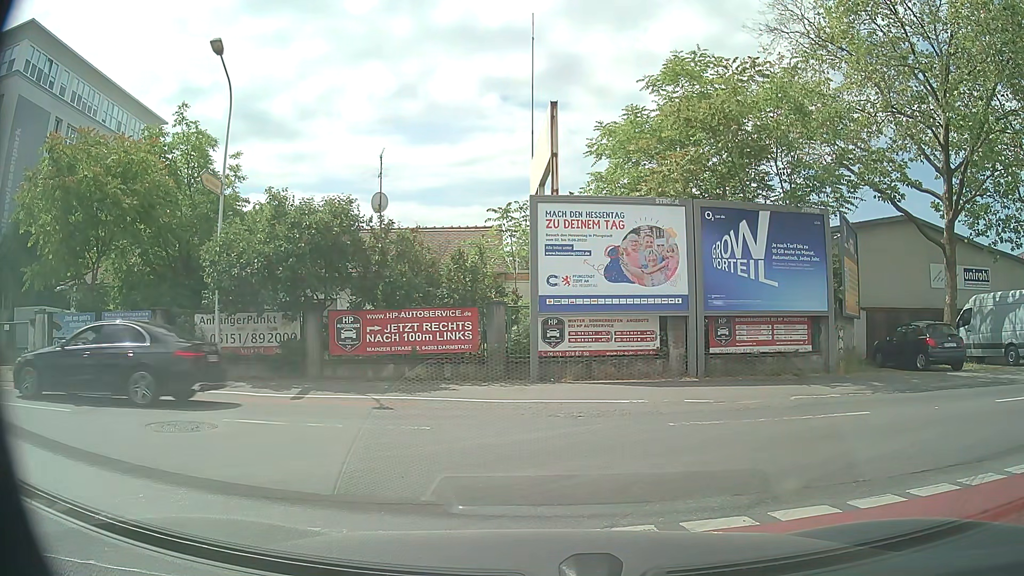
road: tertiary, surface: asphalt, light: Day
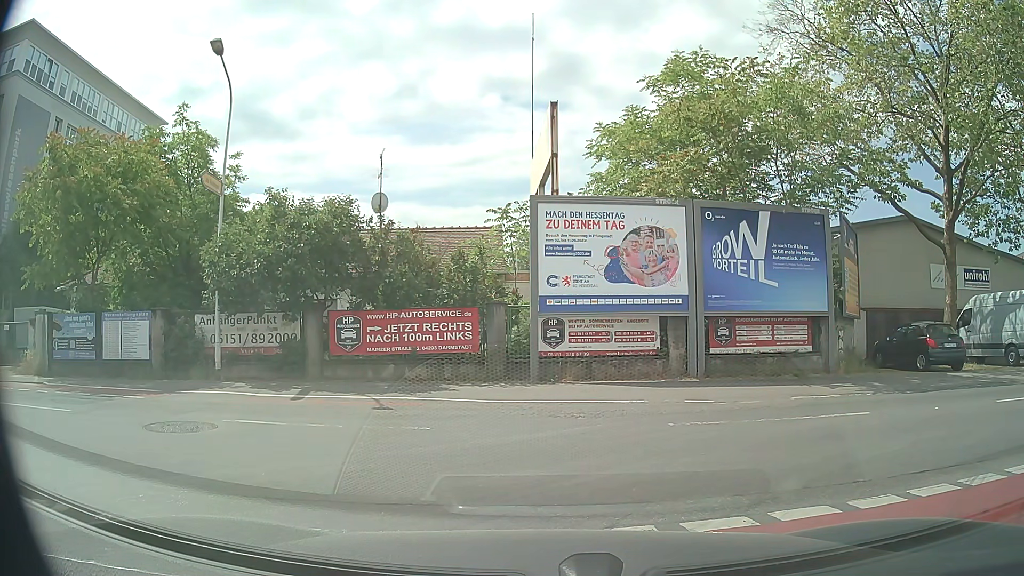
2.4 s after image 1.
(0.0, 0.0) m; 0°
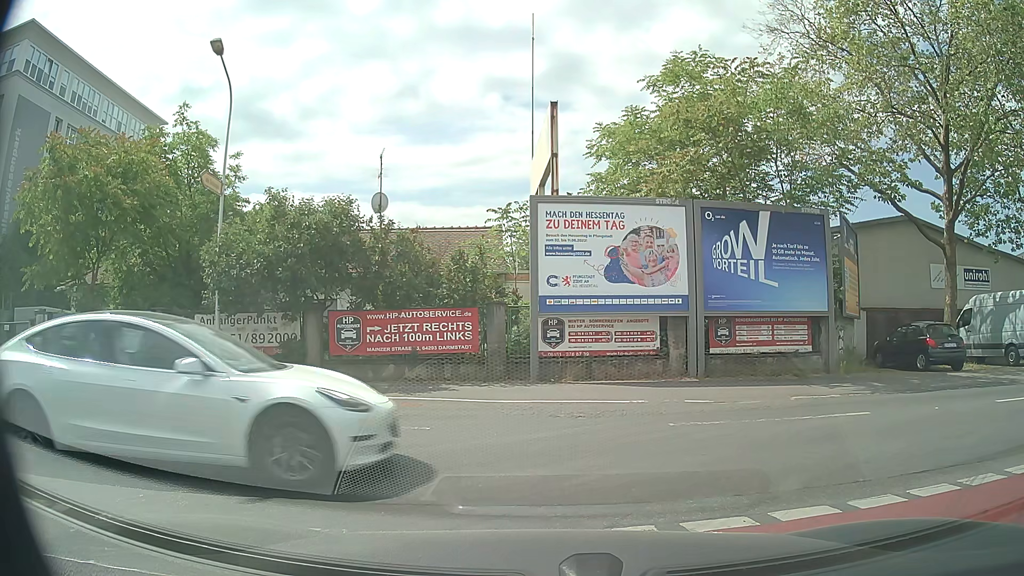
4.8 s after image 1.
(0.0, 0.0) m; 0°
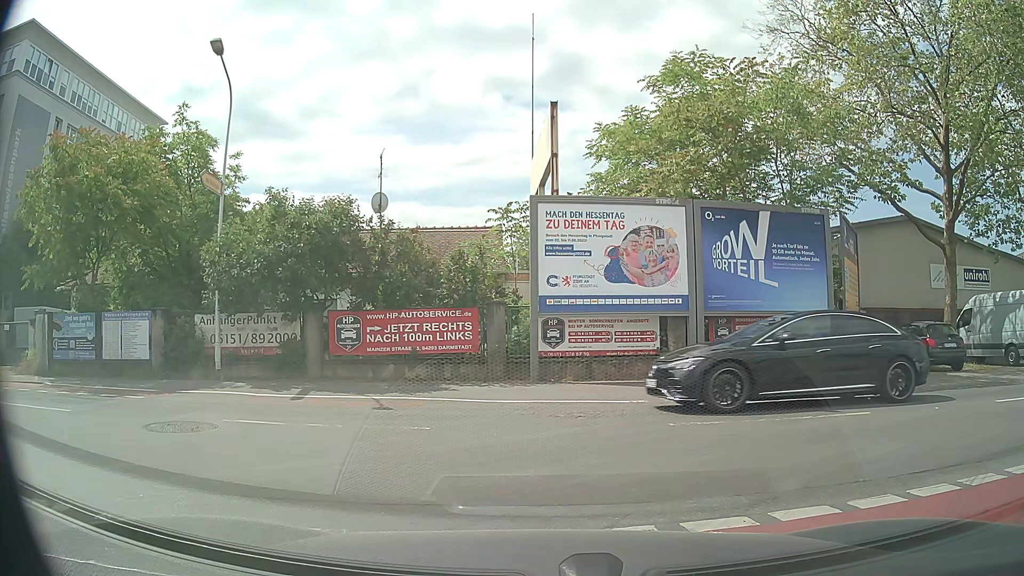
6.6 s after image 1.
(0.0, 0.0) m; 0°
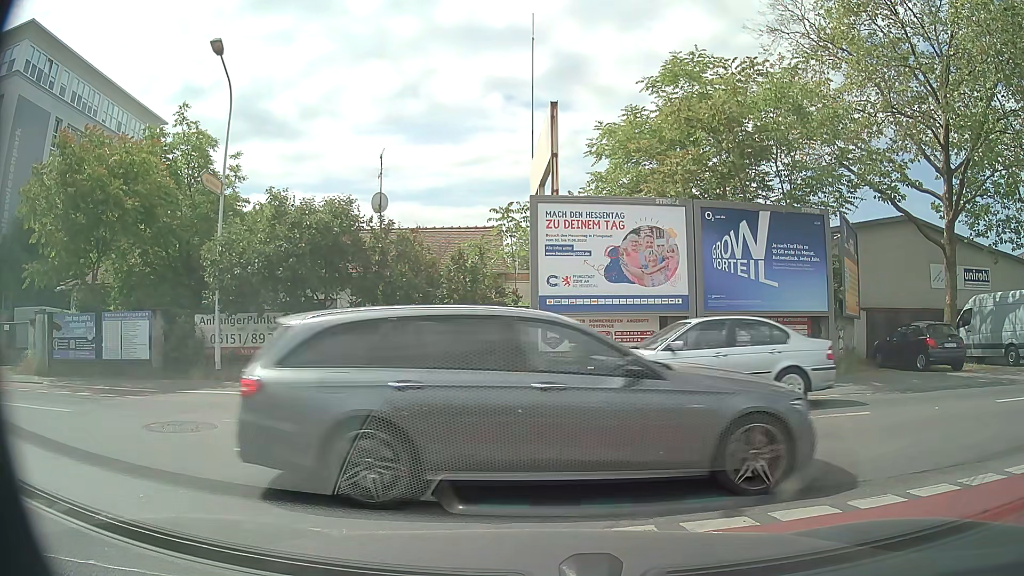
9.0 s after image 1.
(0.0, 0.0) m; 0°
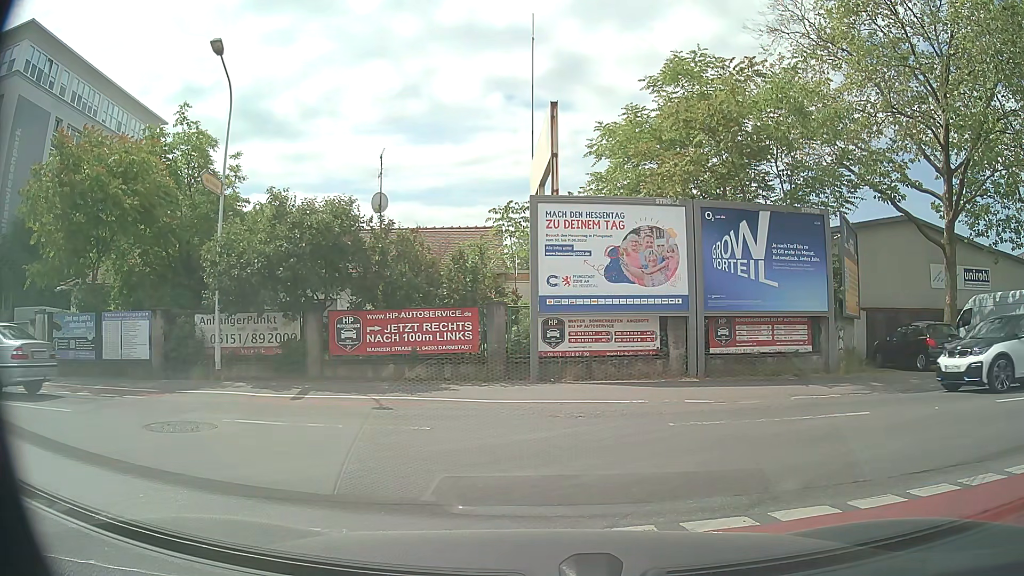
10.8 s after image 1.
(0.0, 0.0) m; 0°
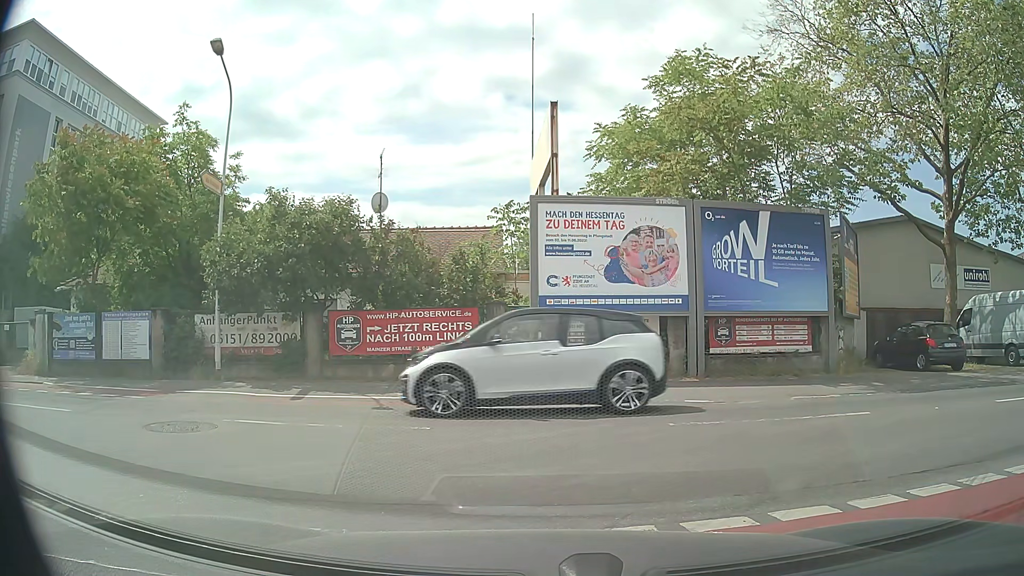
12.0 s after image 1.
(0.0, 0.0) m; 0°
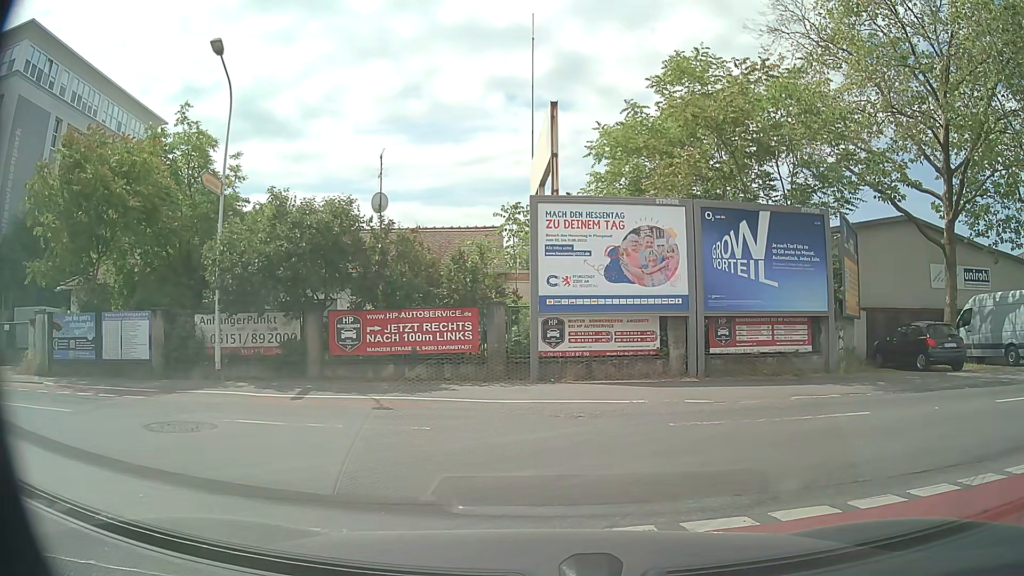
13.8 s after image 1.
(0.0, 0.0) m; 0°
